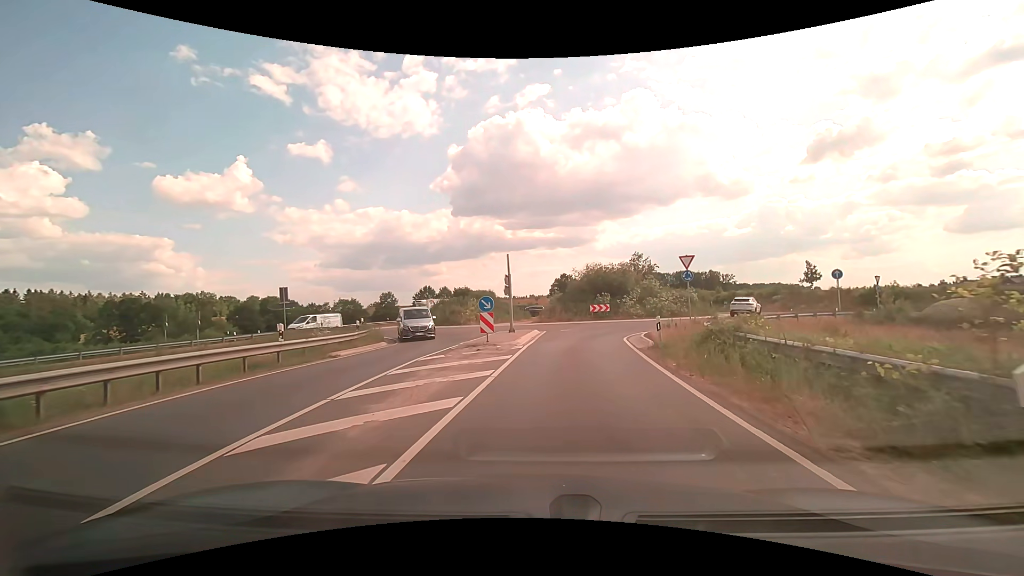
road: primary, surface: asphalt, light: Day
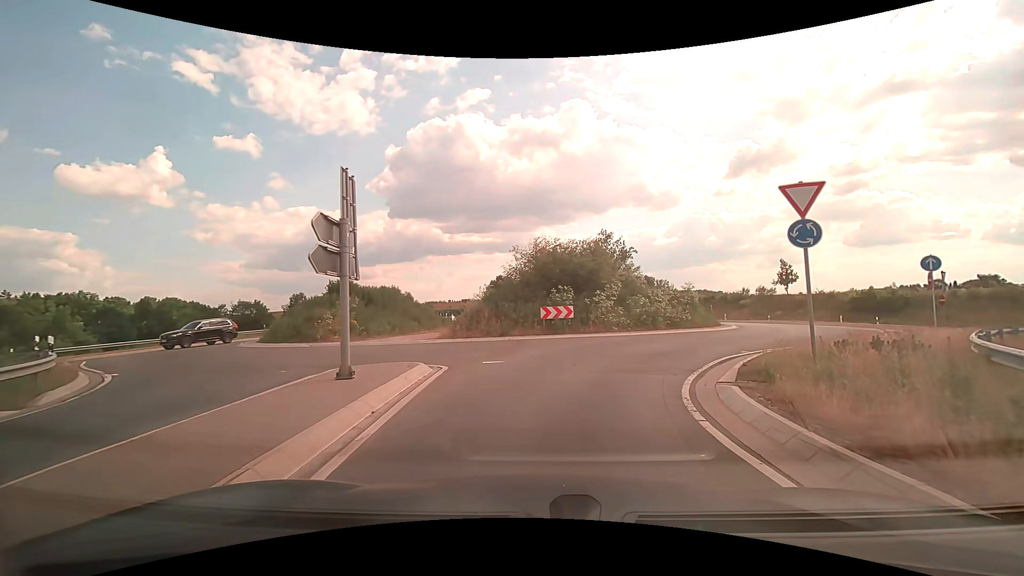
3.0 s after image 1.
(+1.0, +16.4) m; +8°
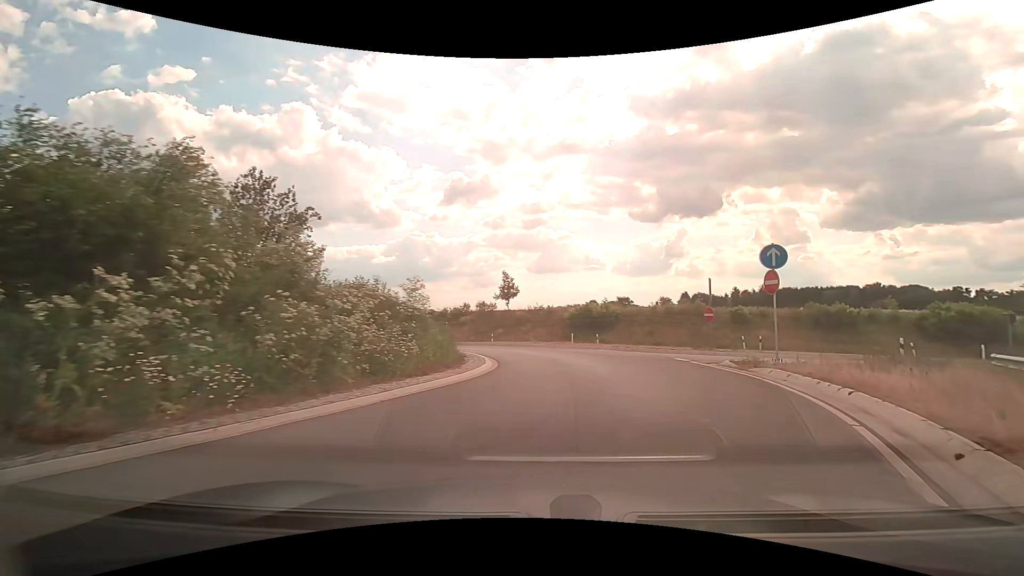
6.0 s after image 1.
(+3.1, +15.4) m; +30°
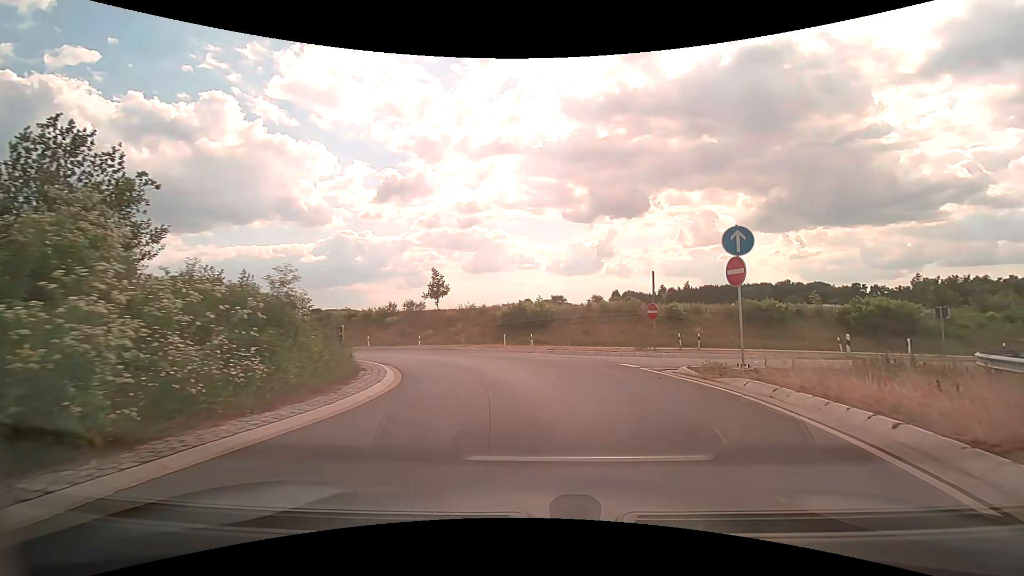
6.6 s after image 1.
(+0.3, +3.4) m; +9°
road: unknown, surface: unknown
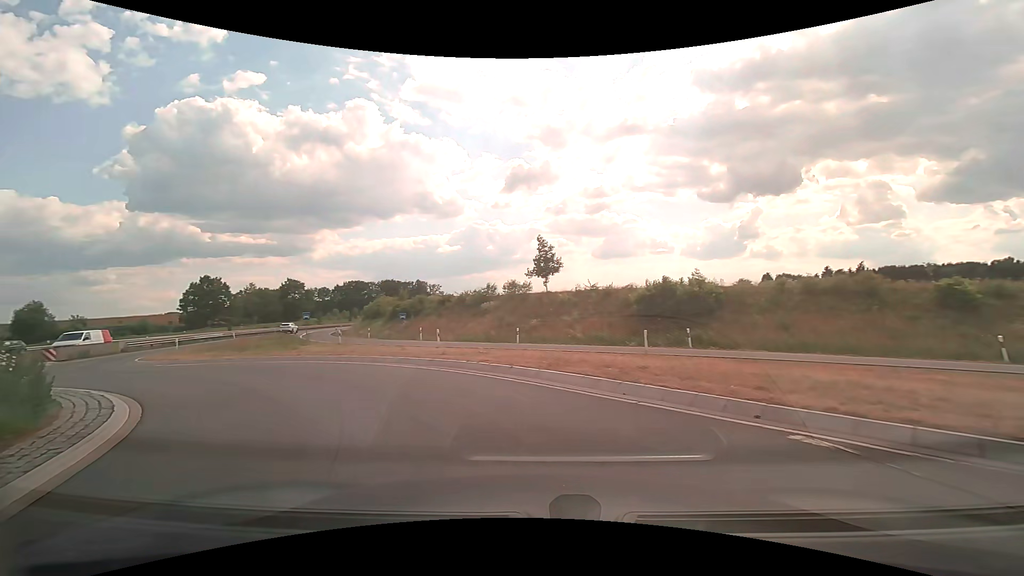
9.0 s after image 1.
(-0.5, +15.4) m; -12°
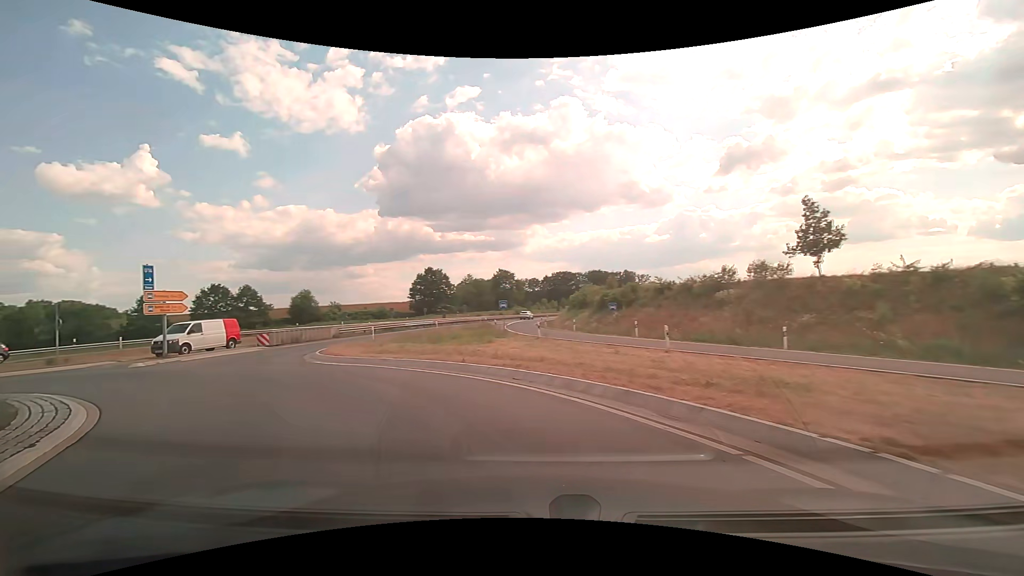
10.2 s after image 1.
(-1.6, +7.9) m; -24°
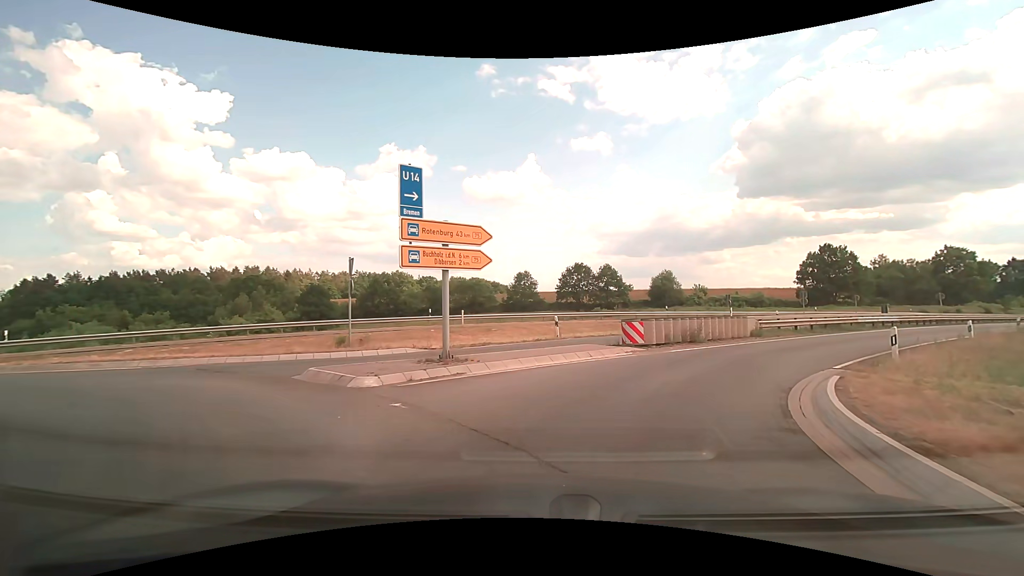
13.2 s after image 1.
(-8.0, +15.6) m; -41°
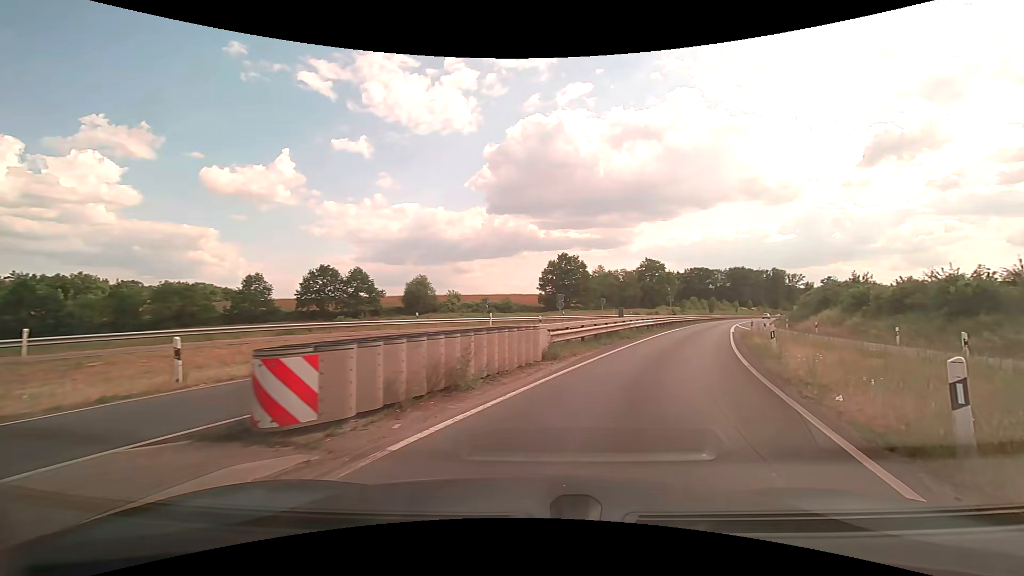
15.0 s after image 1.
(+2.1, +10.8) m; +26°
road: trunk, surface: asphalt
(+2, +10) (+5, +19) (+9, +29) (+13, +38) (+17, +47) (+21, +56) (+25, +65) (+29, +74) (+34, +83) (+38, +92) m
